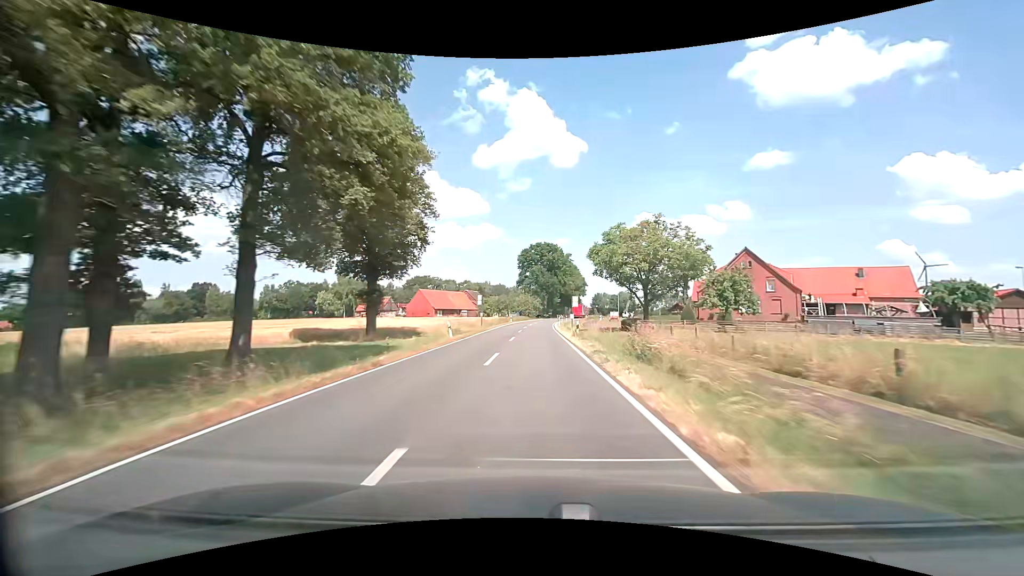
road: secondary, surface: asphalt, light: Day
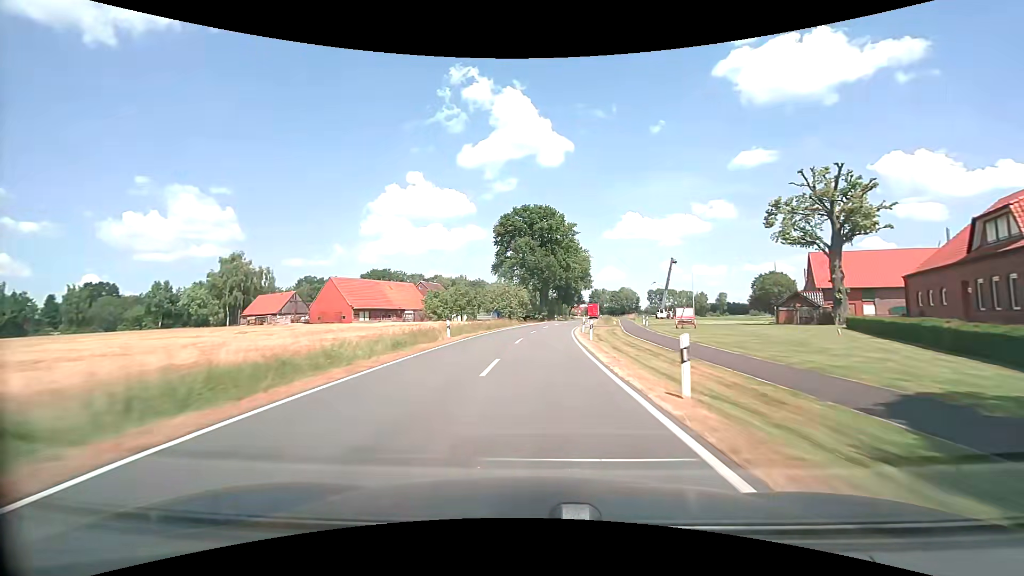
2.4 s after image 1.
(+0.2, +50.2) m; +1°
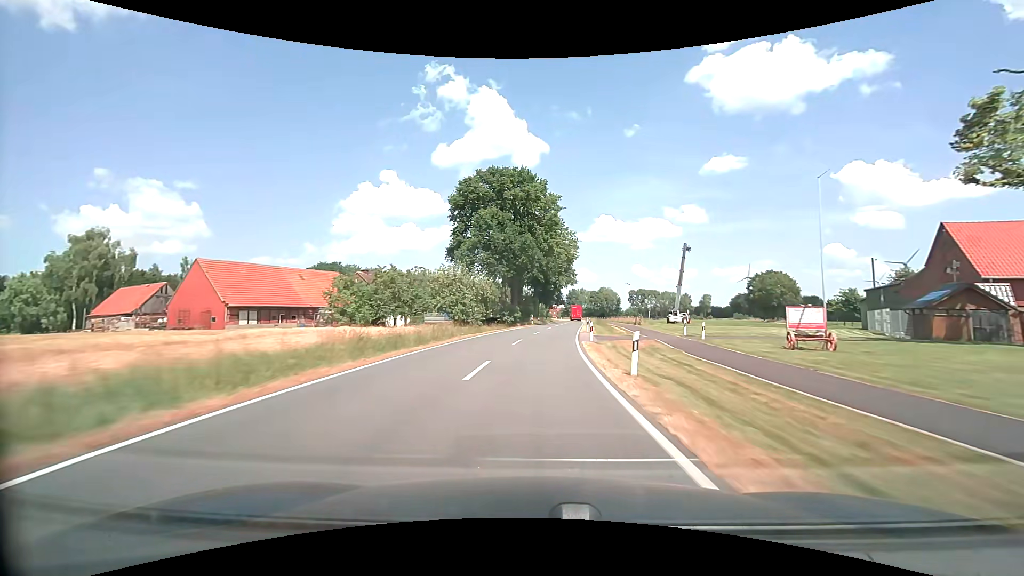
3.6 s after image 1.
(+0.5, +24.6) m; +3°
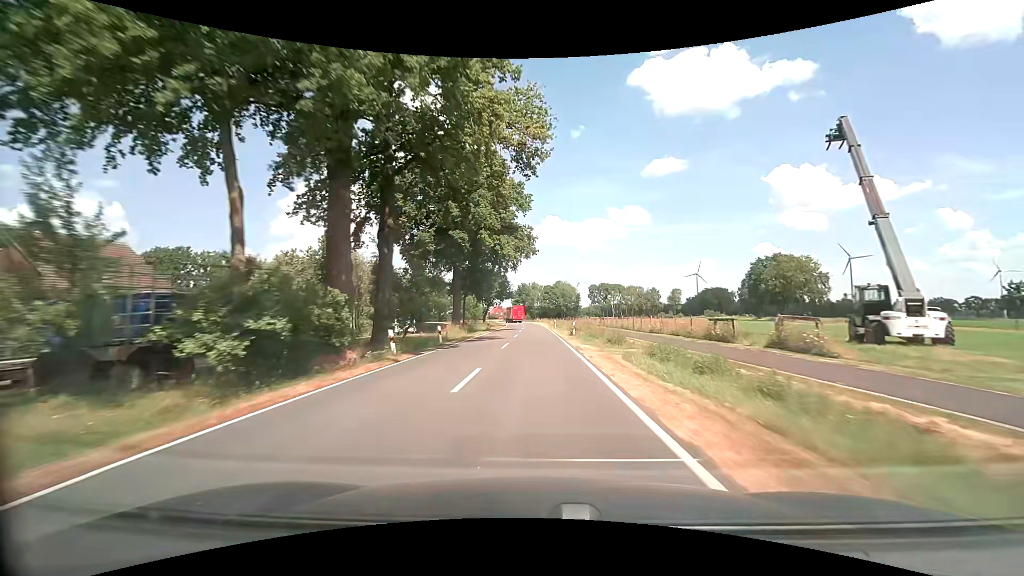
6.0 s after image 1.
(+3.0, +49.2) m; +6°
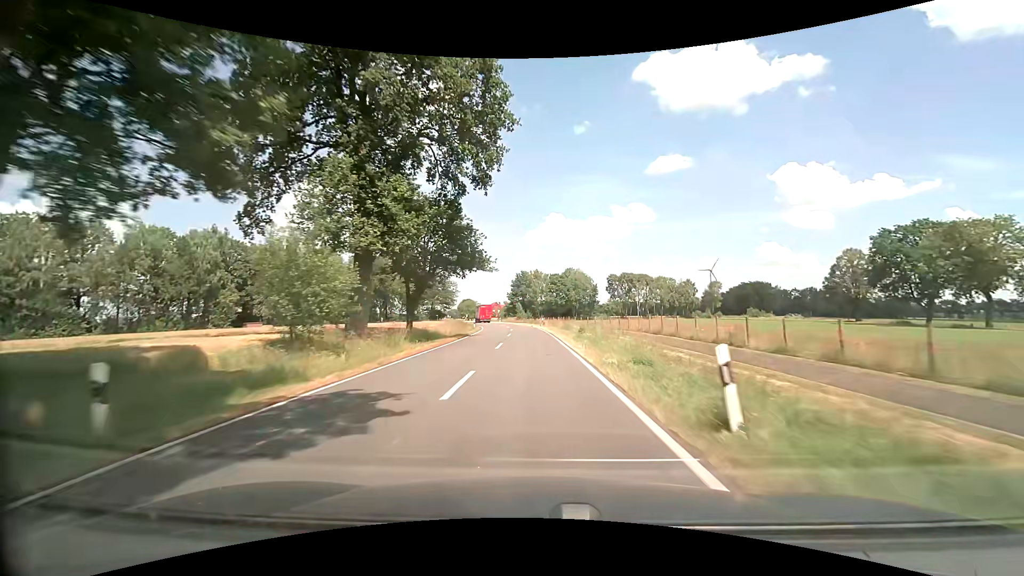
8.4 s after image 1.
(+0.2, +49.1) m; 0°
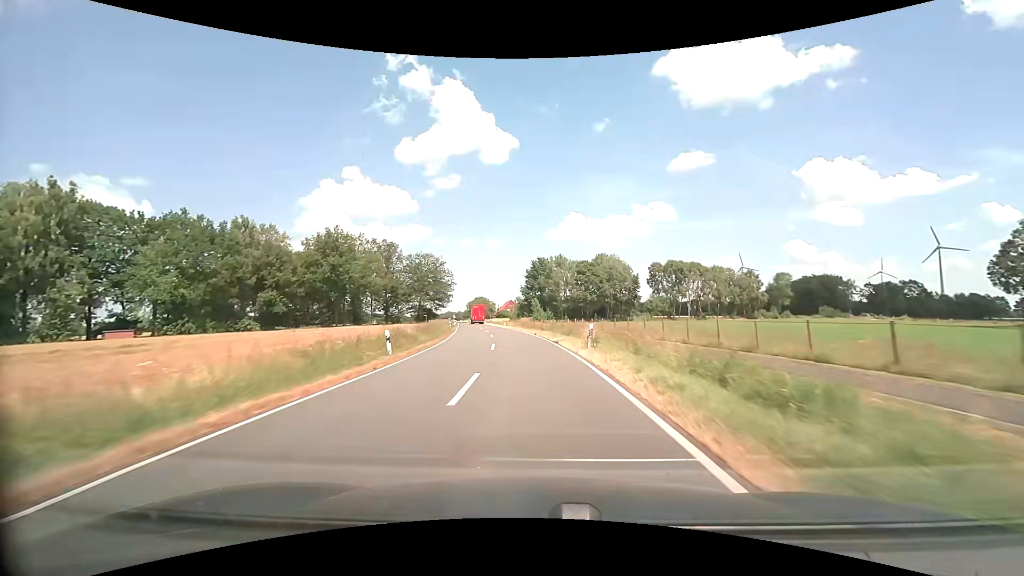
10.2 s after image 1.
(-0.6, +36.7) m; -2°
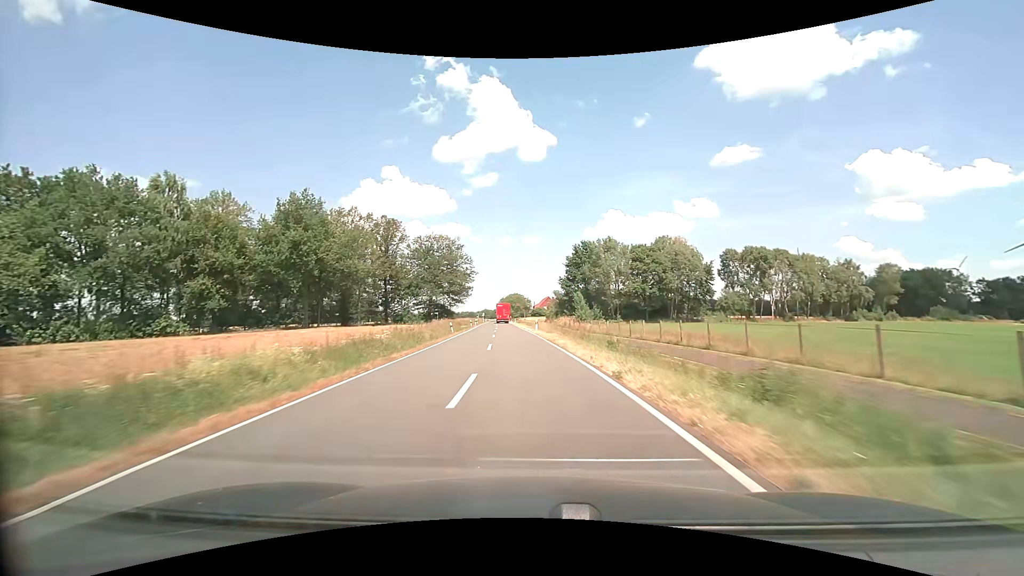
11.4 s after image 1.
(-0.8, +24.5) m; -4°
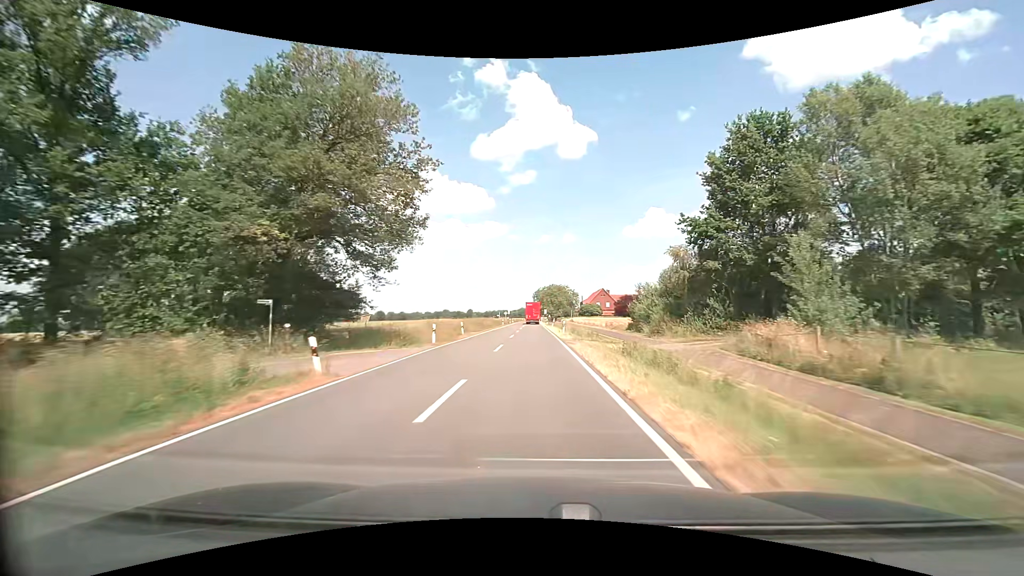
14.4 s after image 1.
(-3.6, +61.2) m; -5°
(0, +10) (0, +20) (0, +30) (0, +40) (0, +50) (0, +60) (0, +70) (0, +80) (-1, +90) (-1, +100) m
